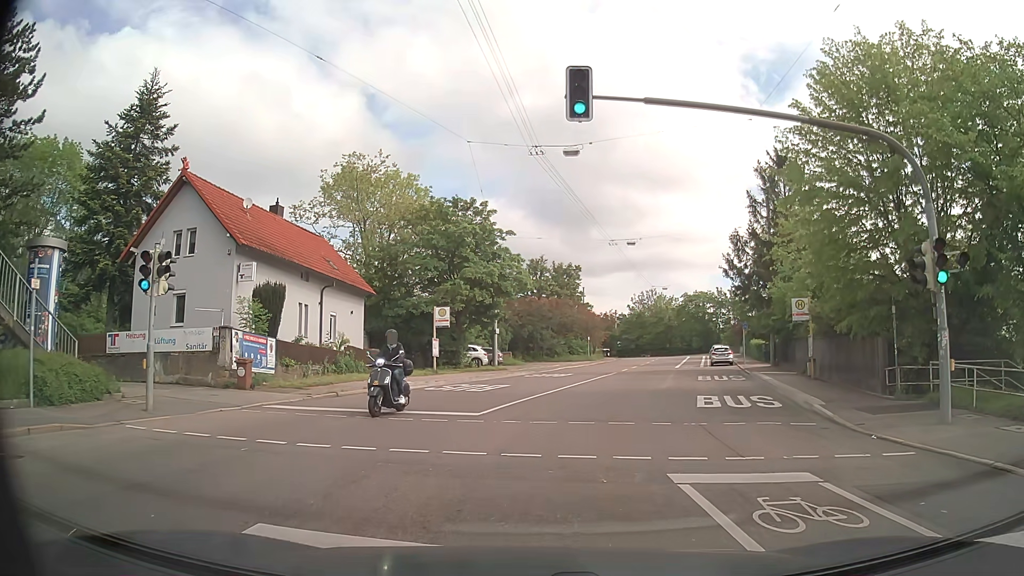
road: secondary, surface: asphalt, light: Day
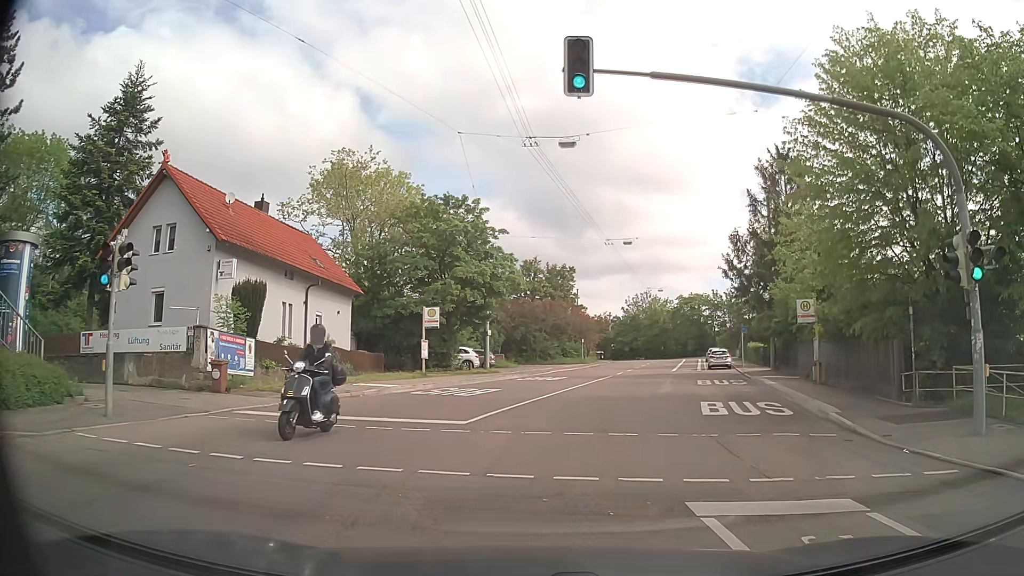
(0.0, +1.4) m; +2°
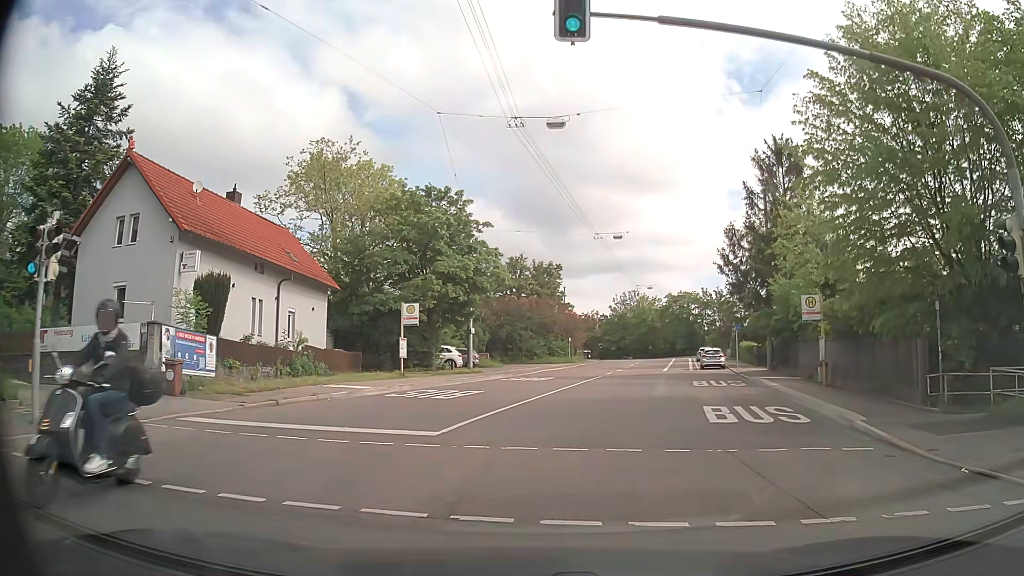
(0.0, +2.1) m; 0°
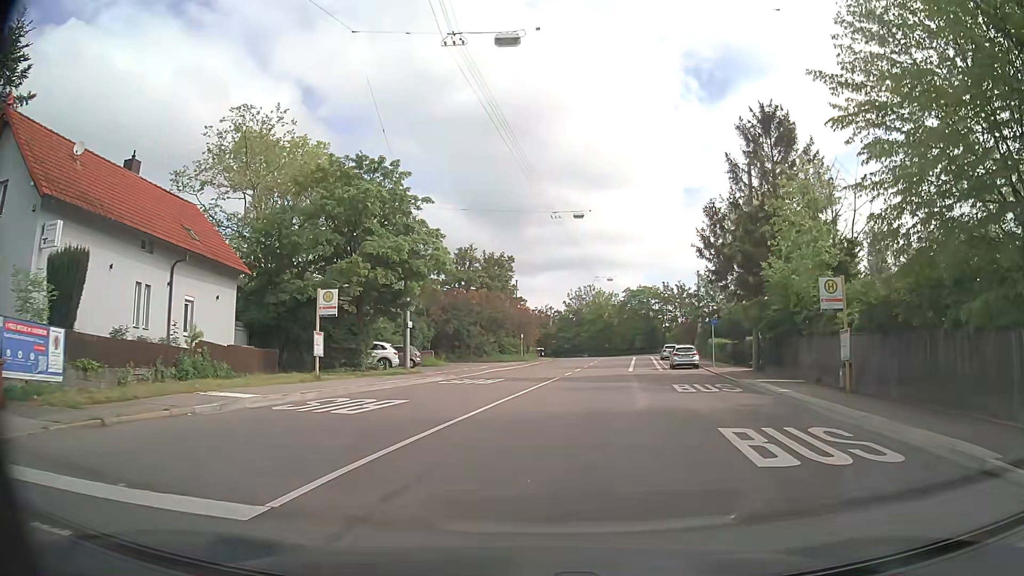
(+0.2, +6.0) m; +4°
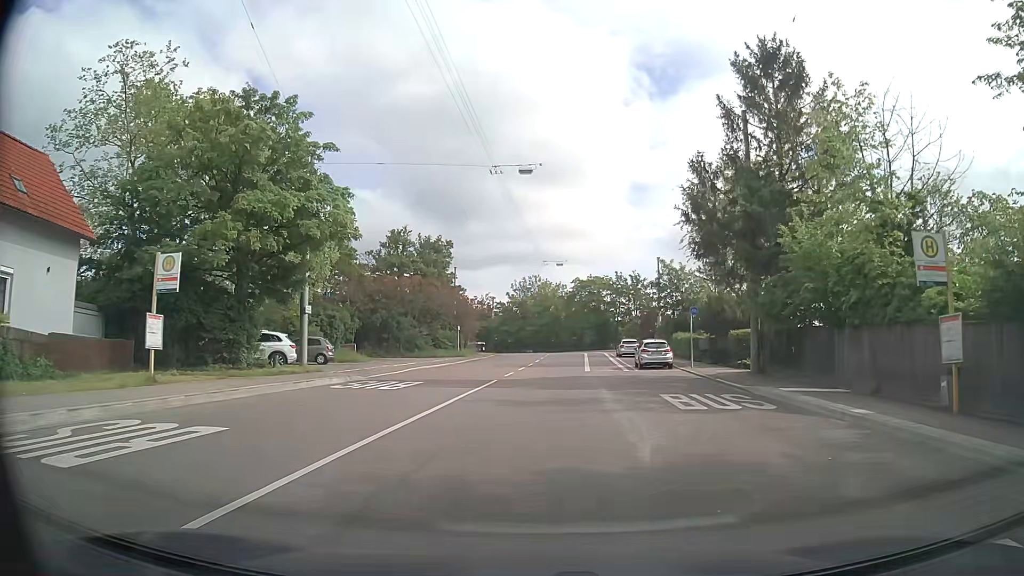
(+0.4, +8.5) m; +5°
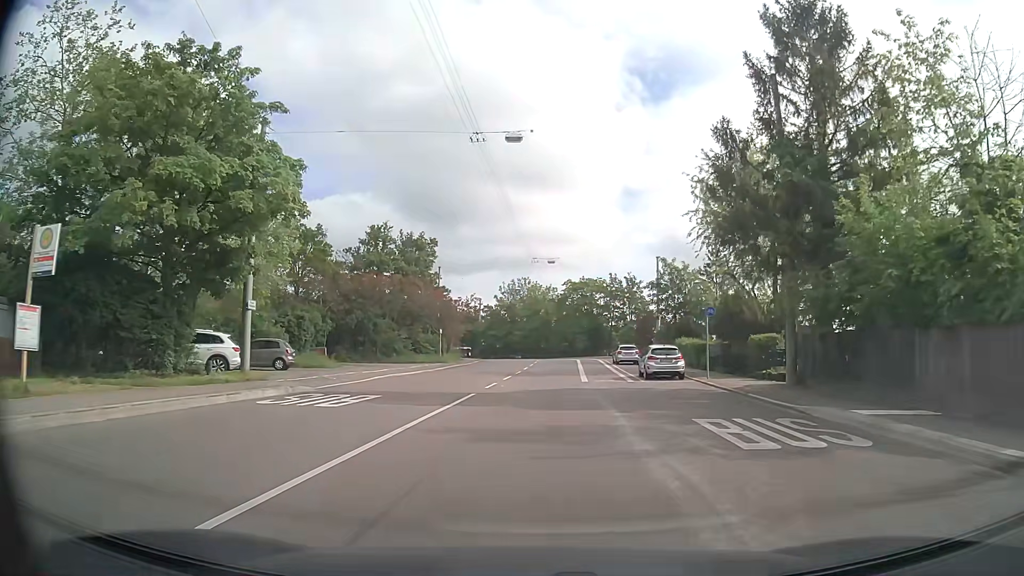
(0.0, +5.2) m; 0°
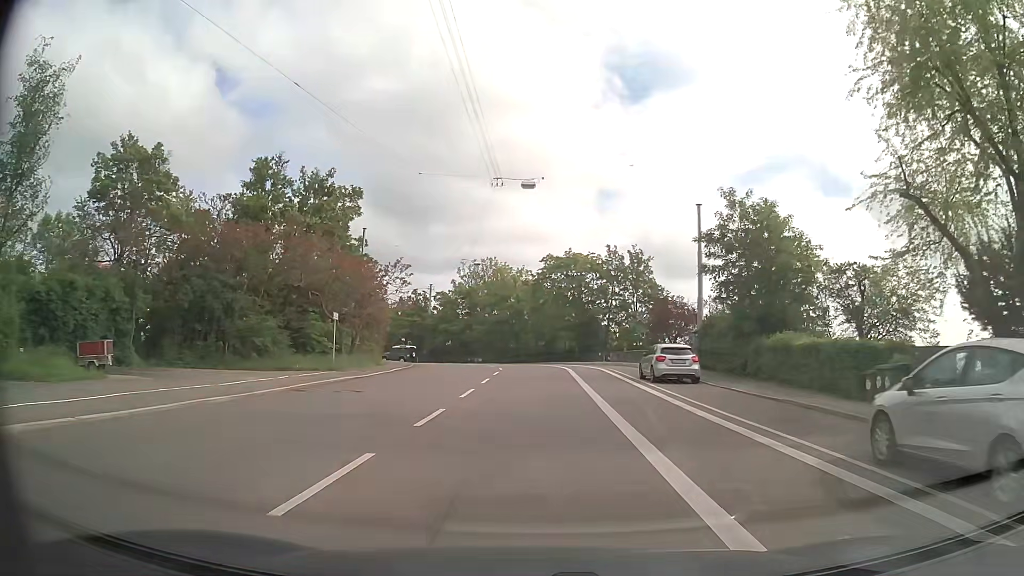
(+0.6, +24.4) m; +2°
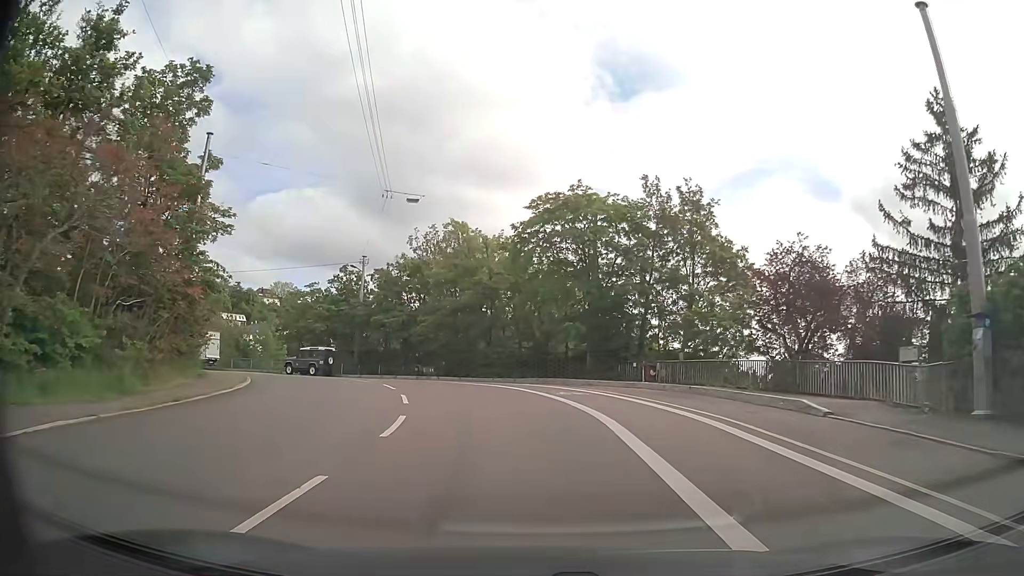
(+0.5, +25.5) m; +1°
(0, +10) (-1, +20) (-4, +29) (-10, +37) (-19, +43) (-28, +45) (-38, +46) (-48, +43) (-56, +36) (-60, +28) m
